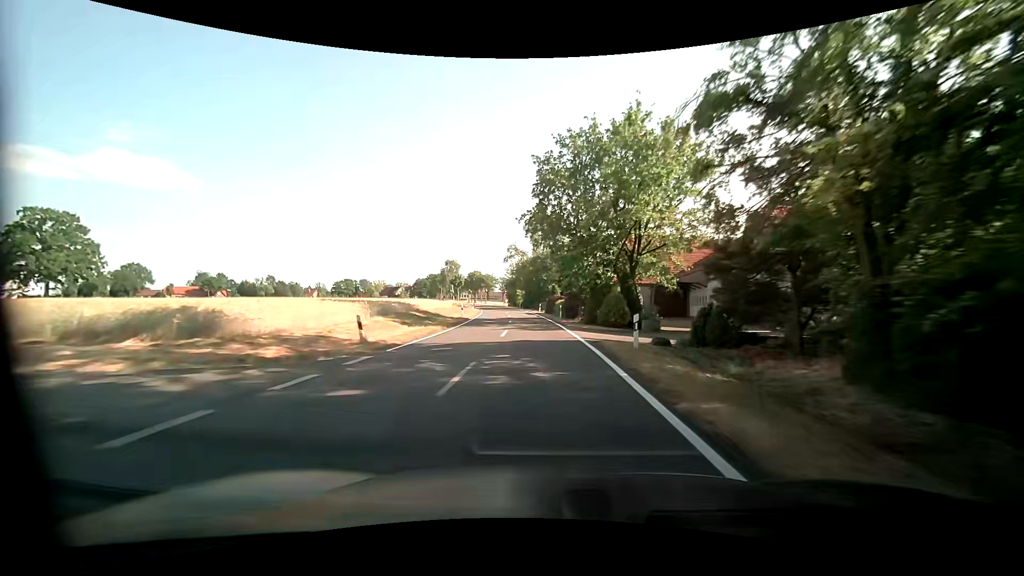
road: tertiary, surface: asphalt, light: Day
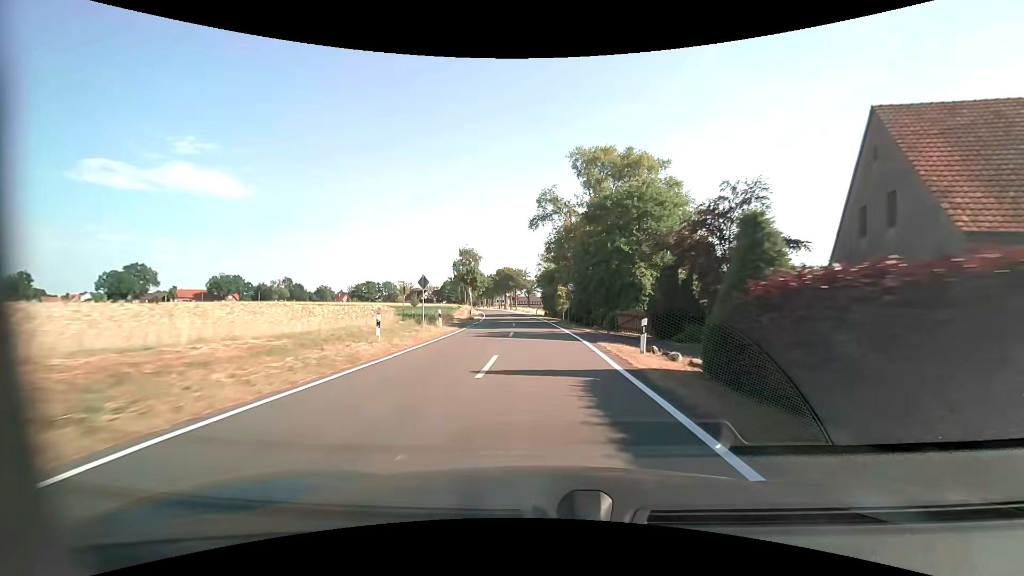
(-2.1, +45.5) m; -6°
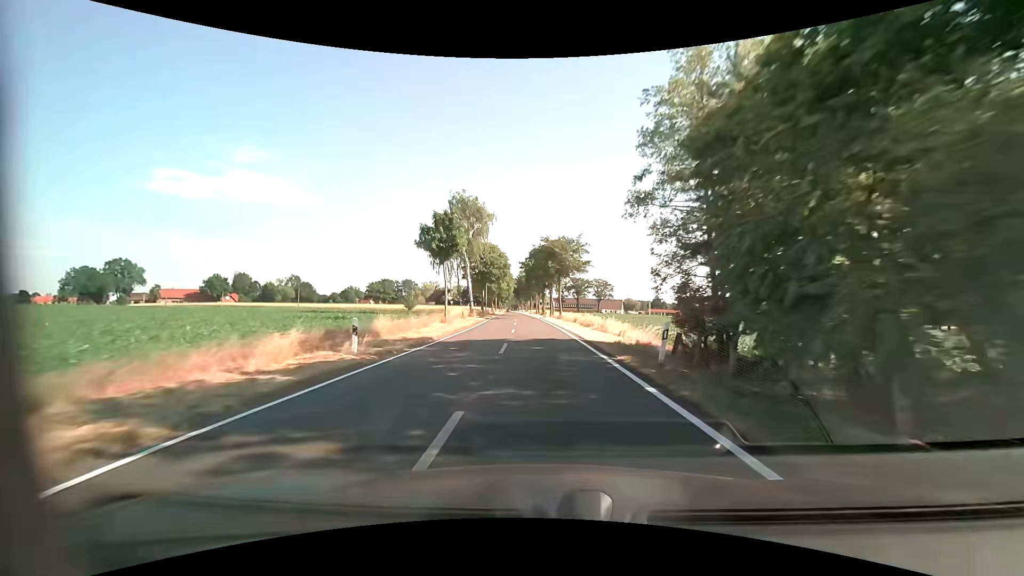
(-2.4, +55.2) m; -5°
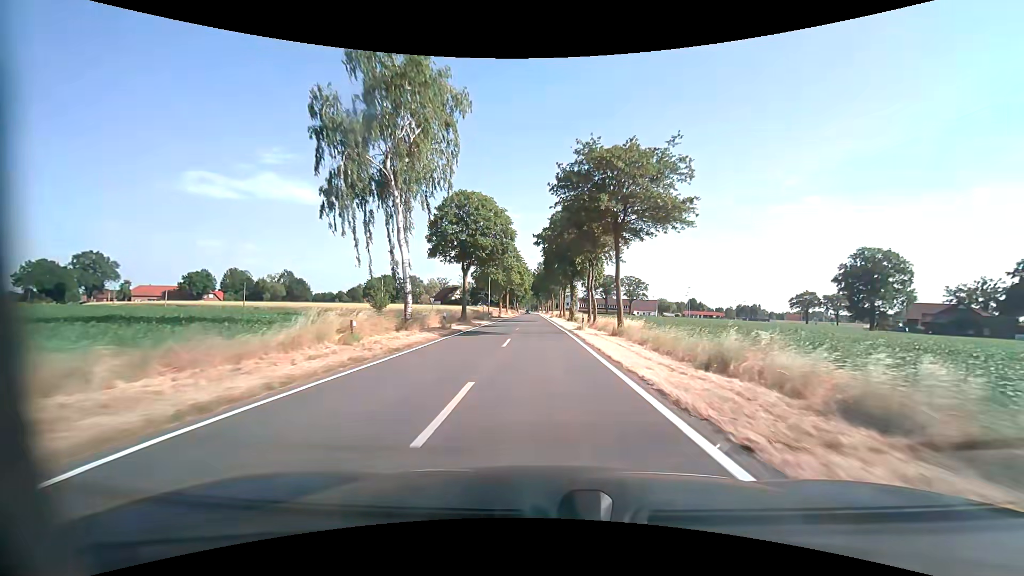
(-0.7, +33.6) m; -2°
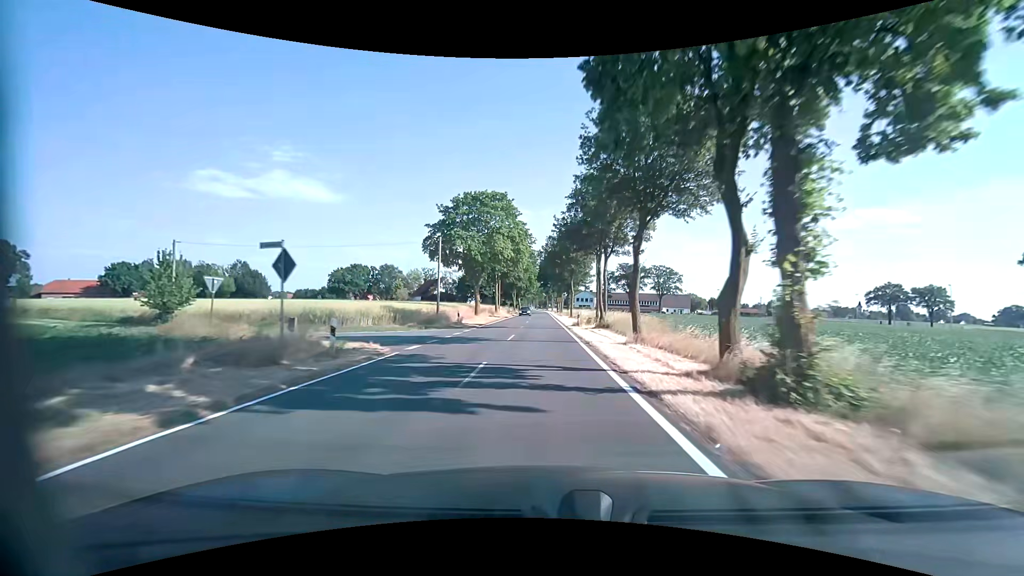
(-0.6, +45.0) m; -1°
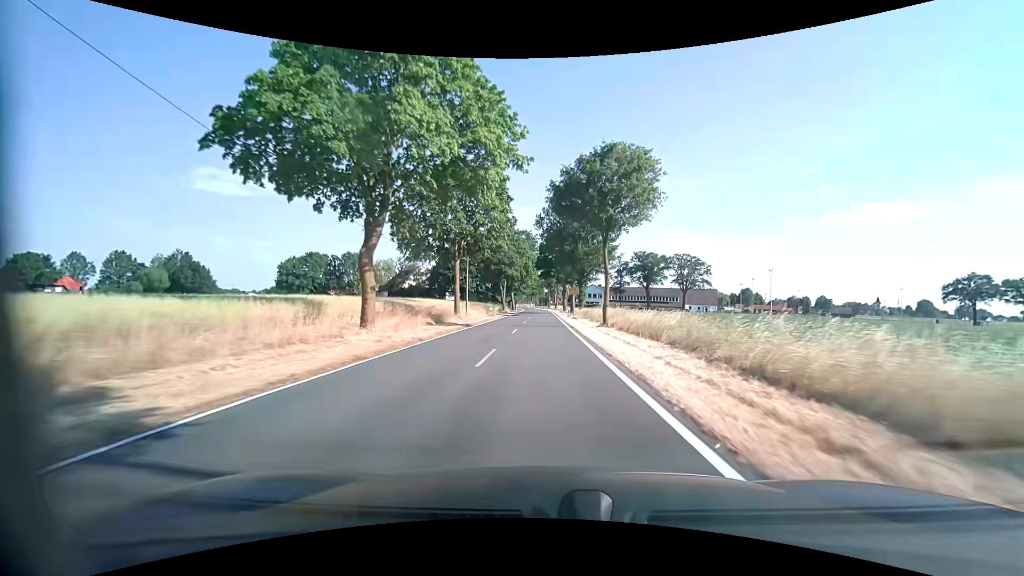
(-0.2, +33.3) m; 0°
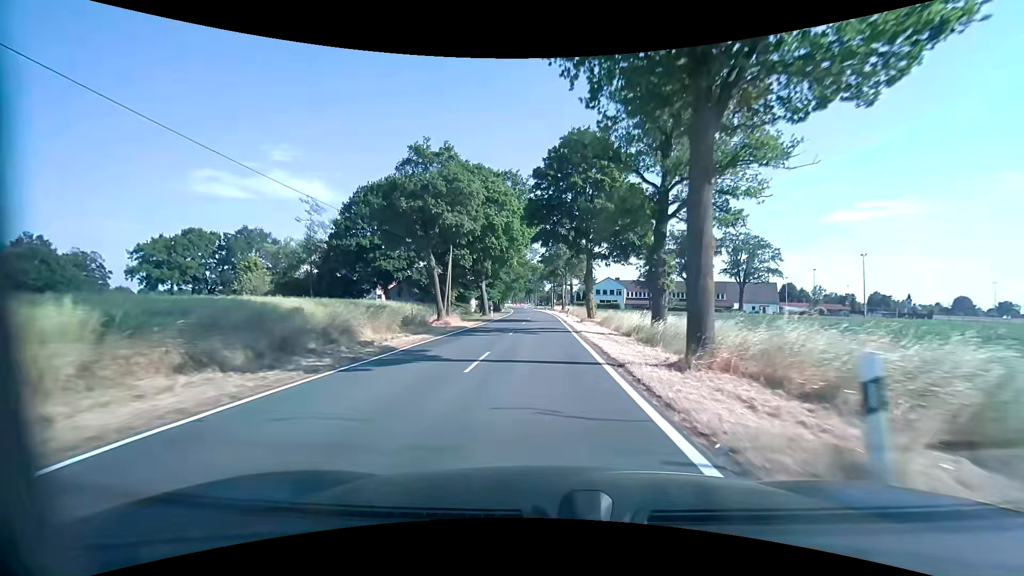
(+0.3, +48.3) m; +1°
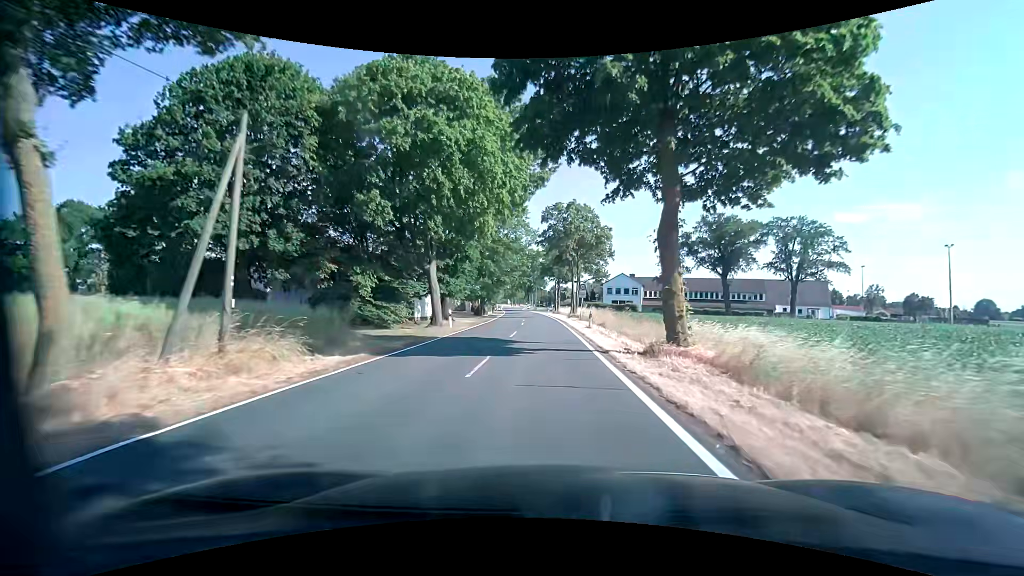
(-0.3, +24.5) m; 0°
(0, +10) (0, +20) (0, +30) (0, +40) (-1, +50) (-1, +60) (-2, +70) (-2, +80) (-3, +90) (-4, +100) m
